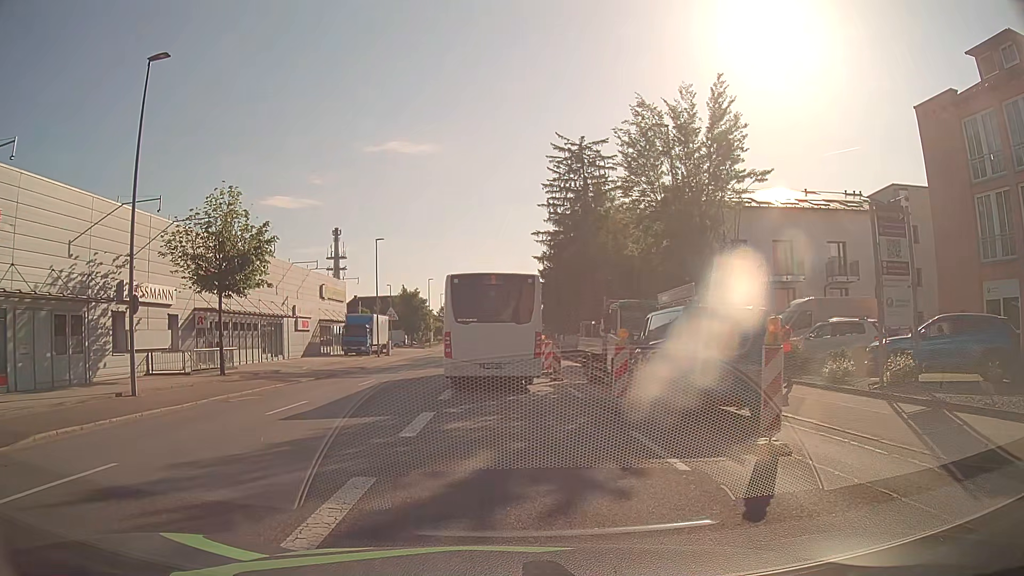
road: tertiary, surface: asphalt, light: Day
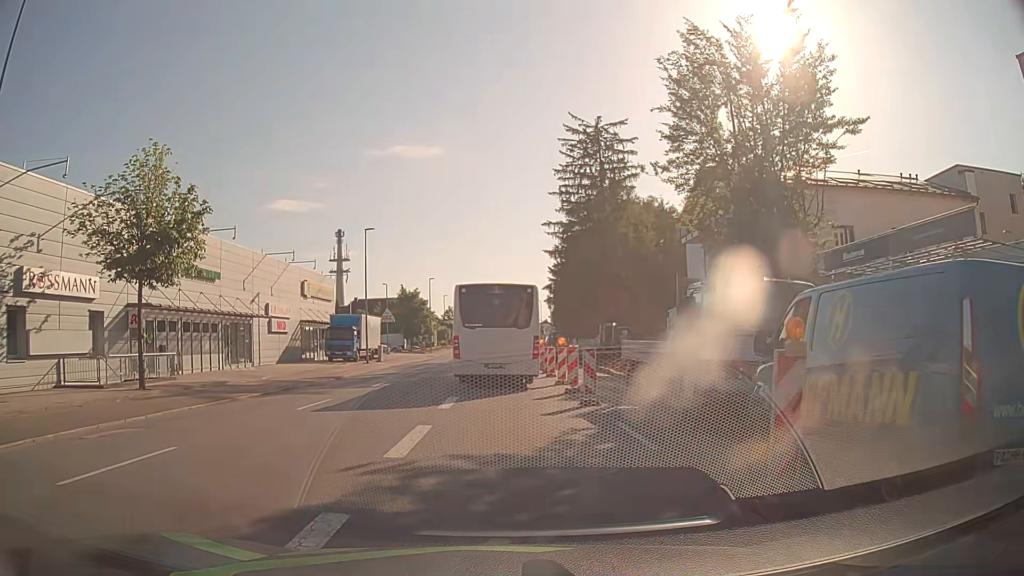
(+0.1, +7.5) m; 0°
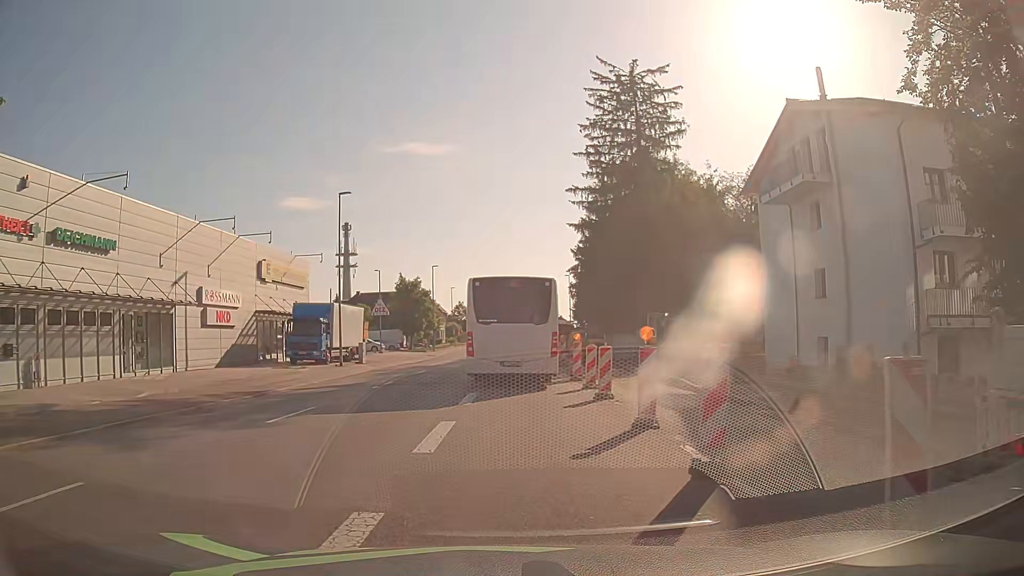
(0.0, +12.1) m; -1°
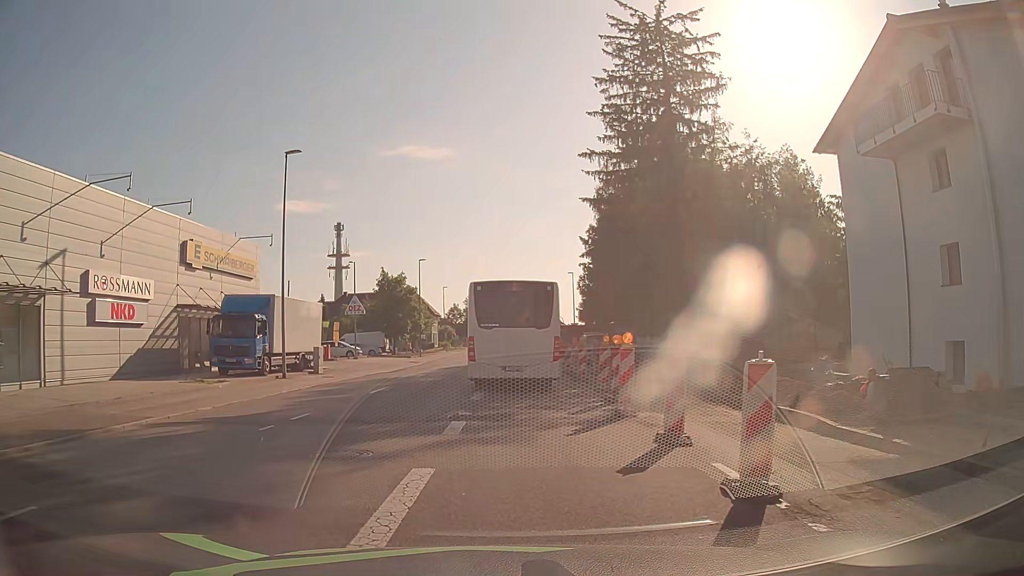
(0.0, +9.9) m; 0°
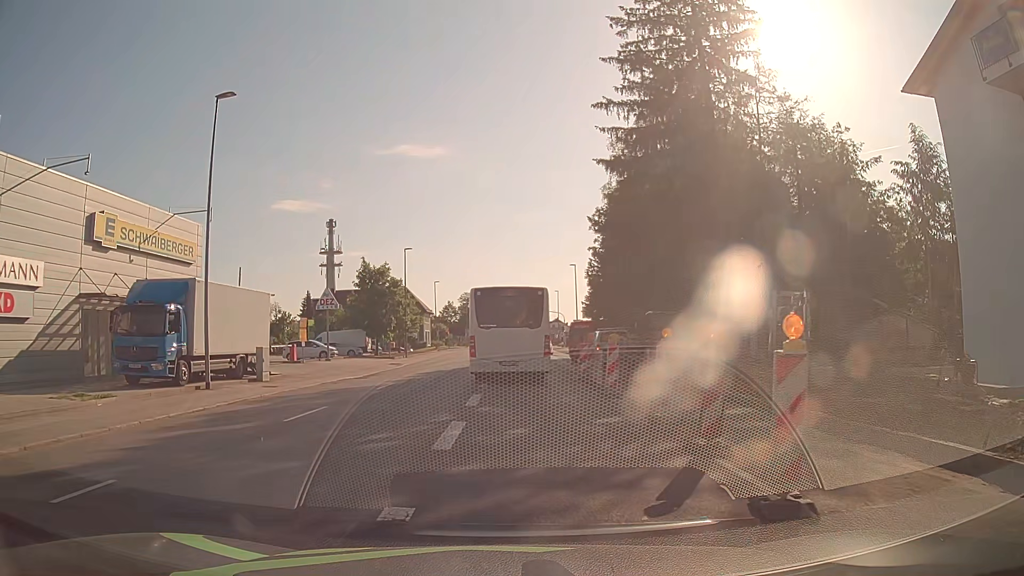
(+0.1, +7.8) m; +1°
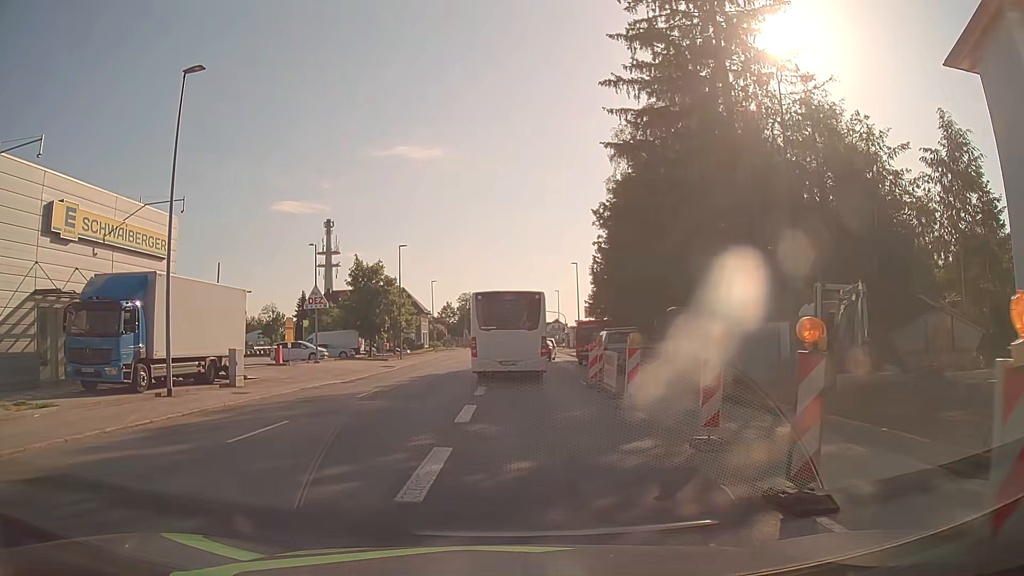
(0.0, +2.8) m; -1°
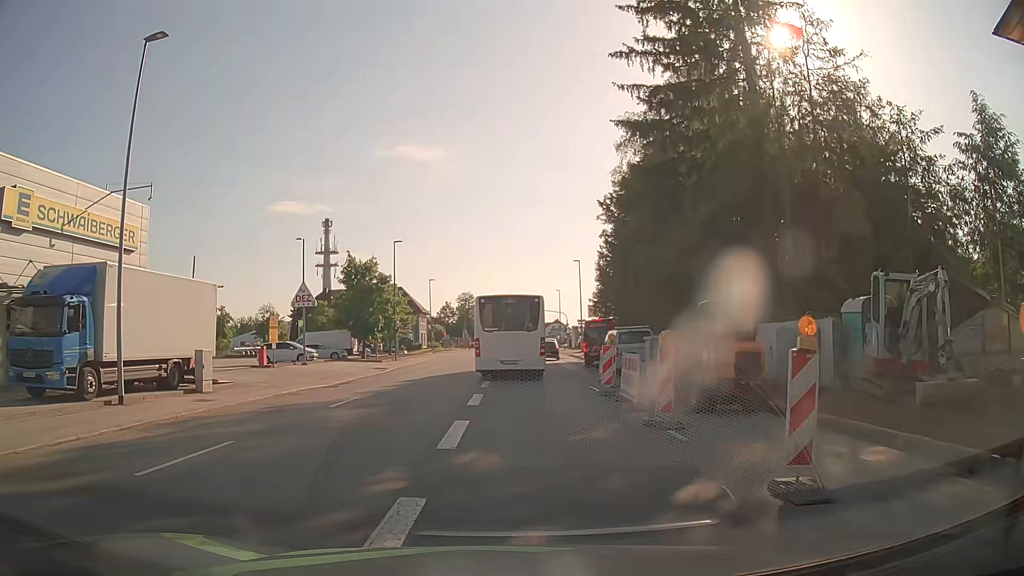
(0.0, +2.9) m; +1°
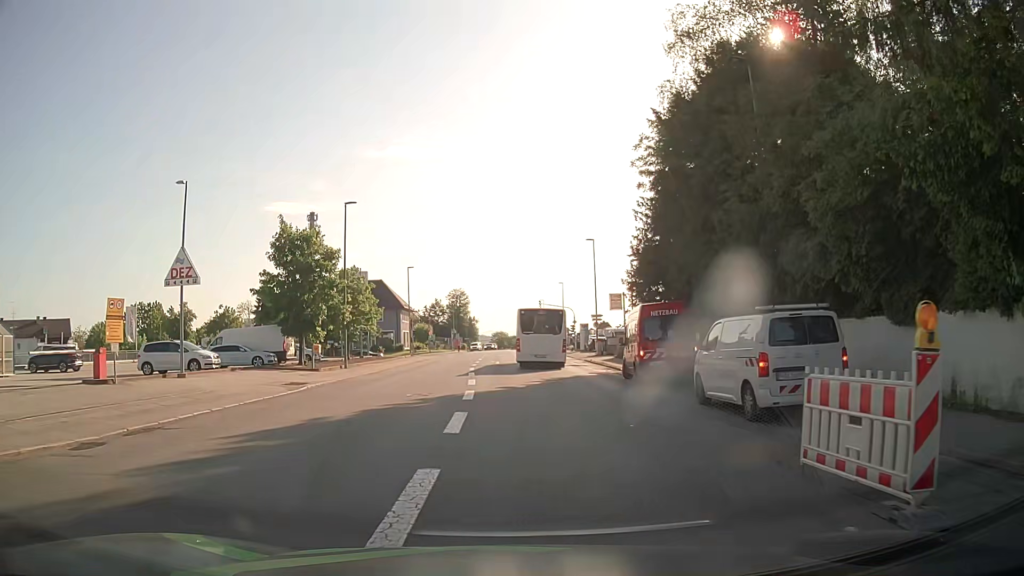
(0.0, +16.8) m; 0°
(0, +10) (0, +20) (0, +30) (0, +40) (0, +50) (-1, +60) (-1, +70) (-1, +80) (-1, +90) (-7, +97) m
